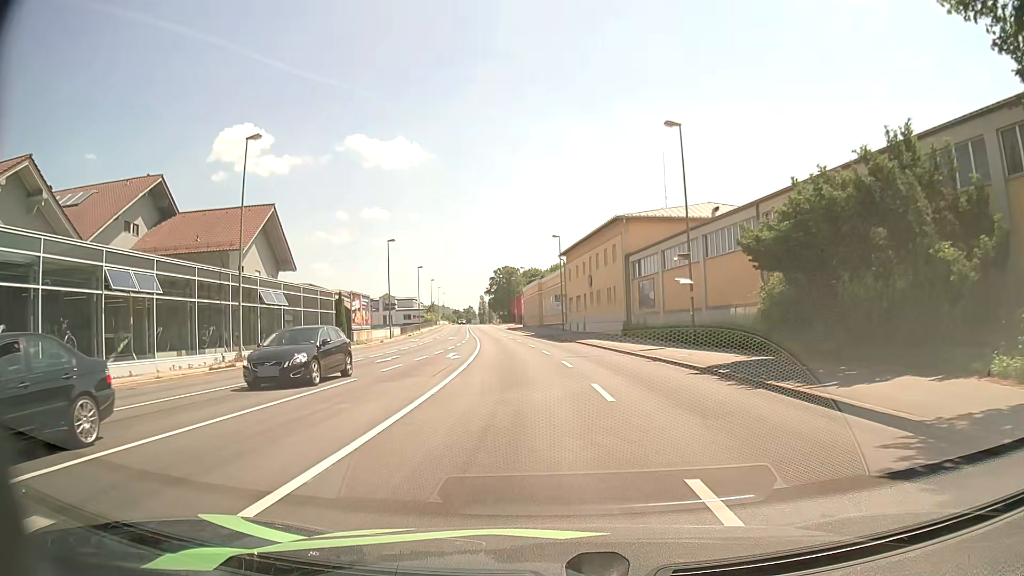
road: primary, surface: asphalt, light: Day
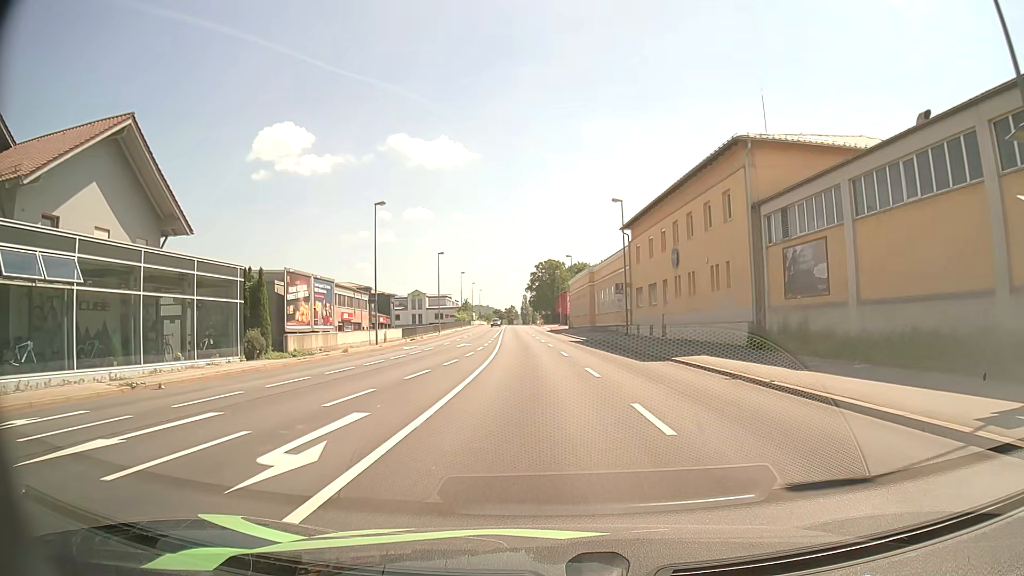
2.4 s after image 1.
(-0.8, +21.6) m; -4°
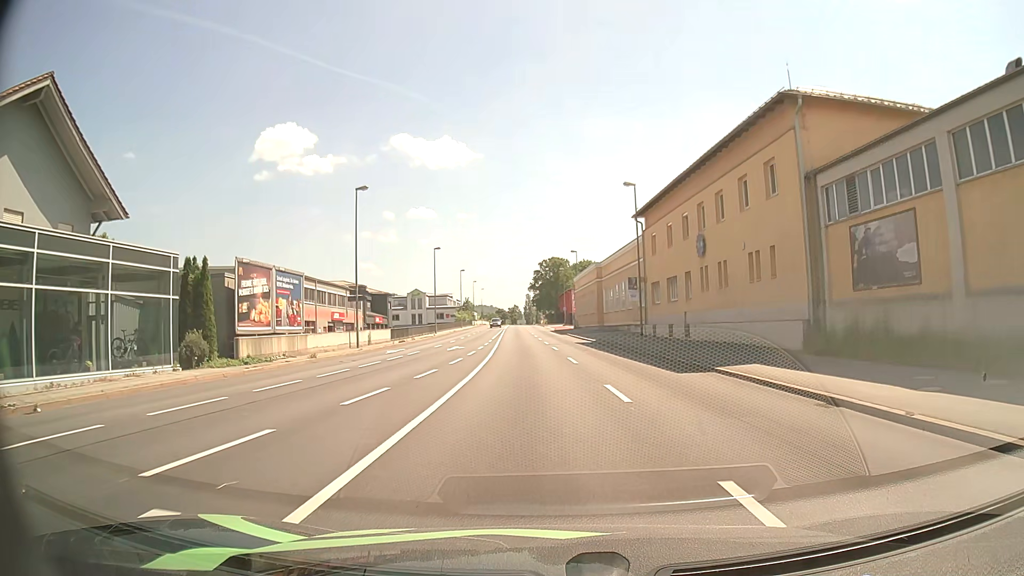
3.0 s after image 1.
(0.0, +5.8) m; 0°
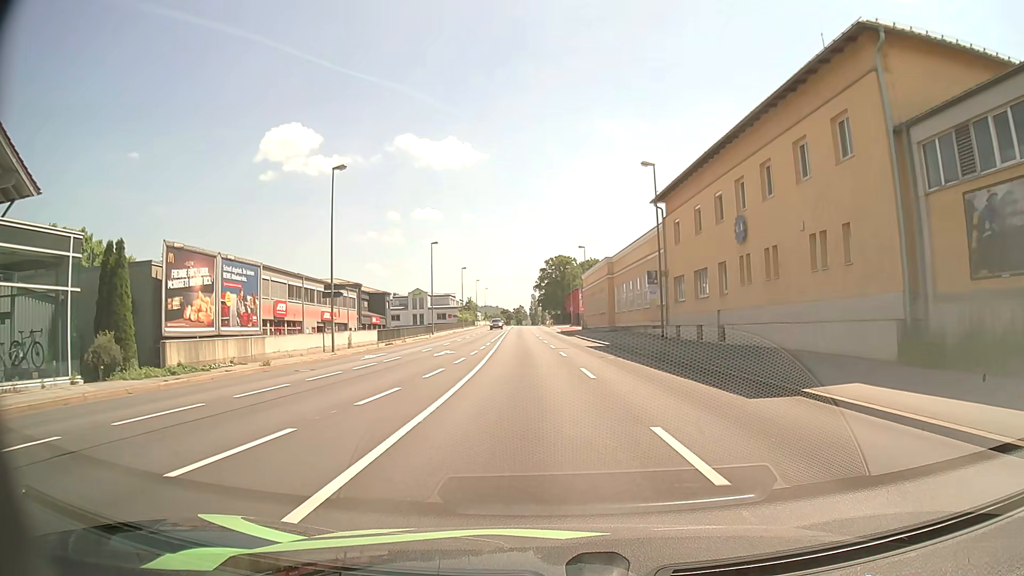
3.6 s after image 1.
(0.0, +6.0) m; 0°
